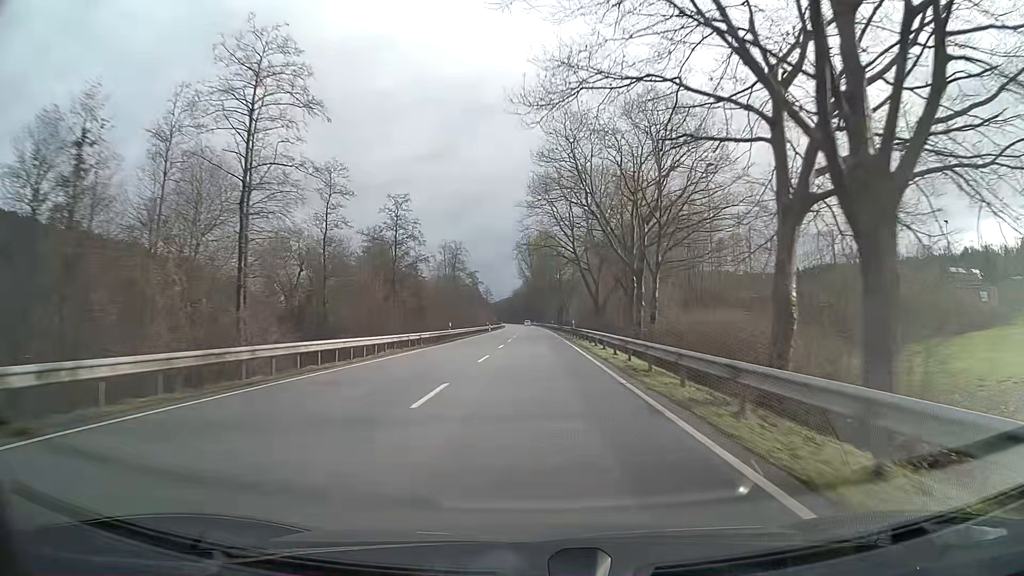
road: primary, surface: asphalt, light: Day
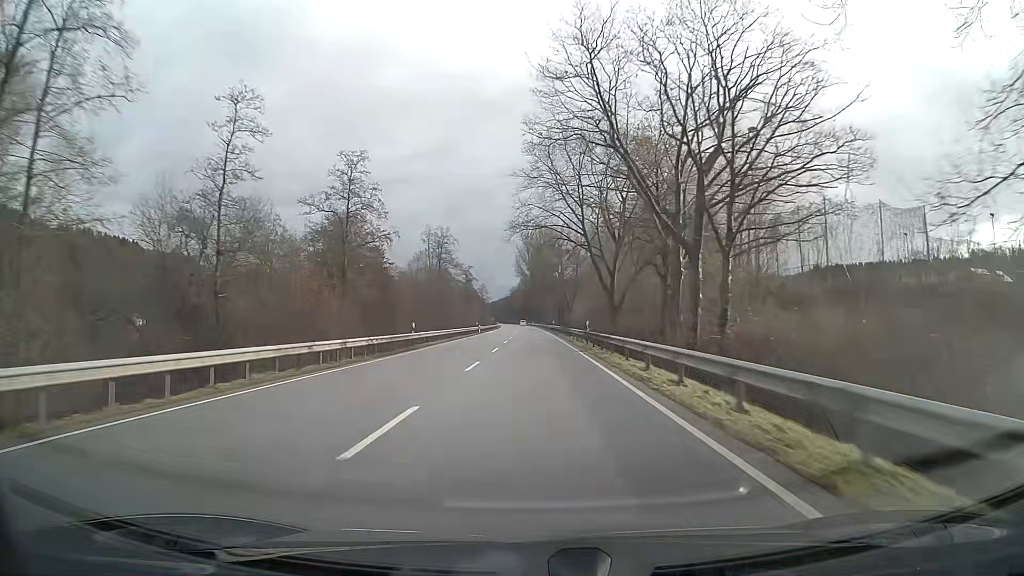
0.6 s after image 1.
(0.0, +15.8) m; 0°
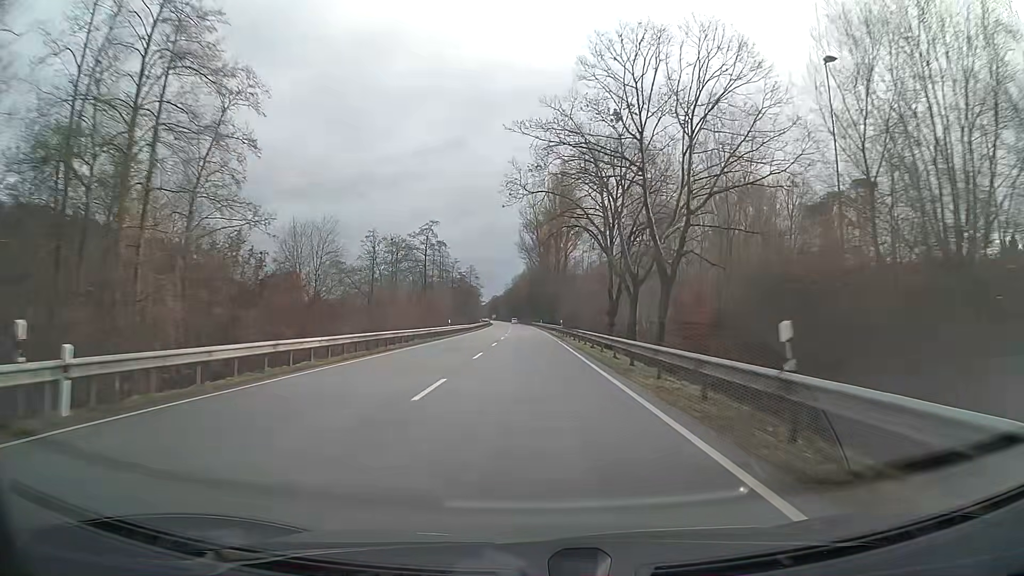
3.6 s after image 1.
(-0.1, +79.0) m; -1°
(0, +10) (0, +20) (0, +30) (0, +40) (0, +50) (-1, +60) (-1, +70) (-1, +80) (-1, +90) (-2, +100) m
